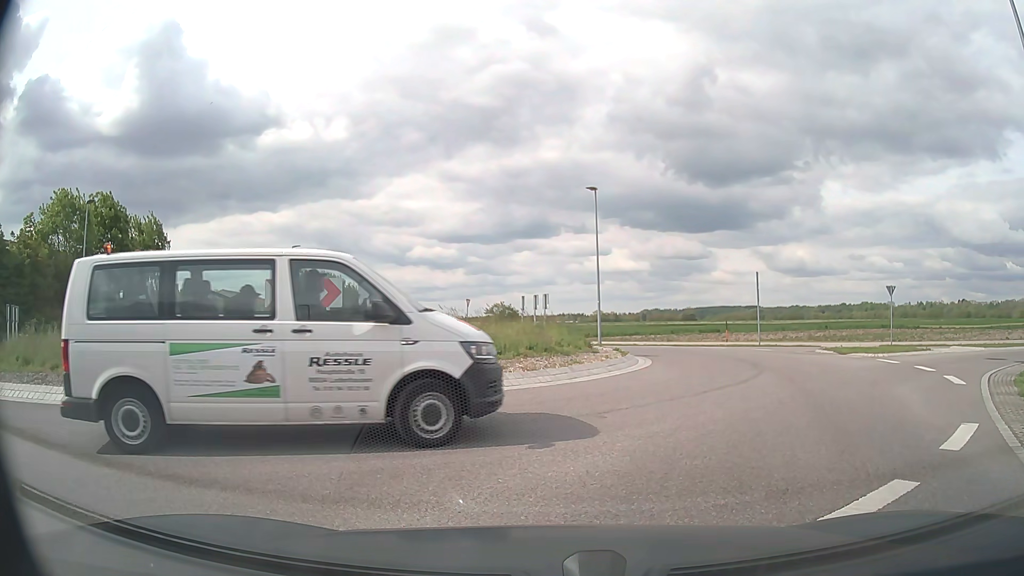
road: secondary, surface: asphalt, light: Day
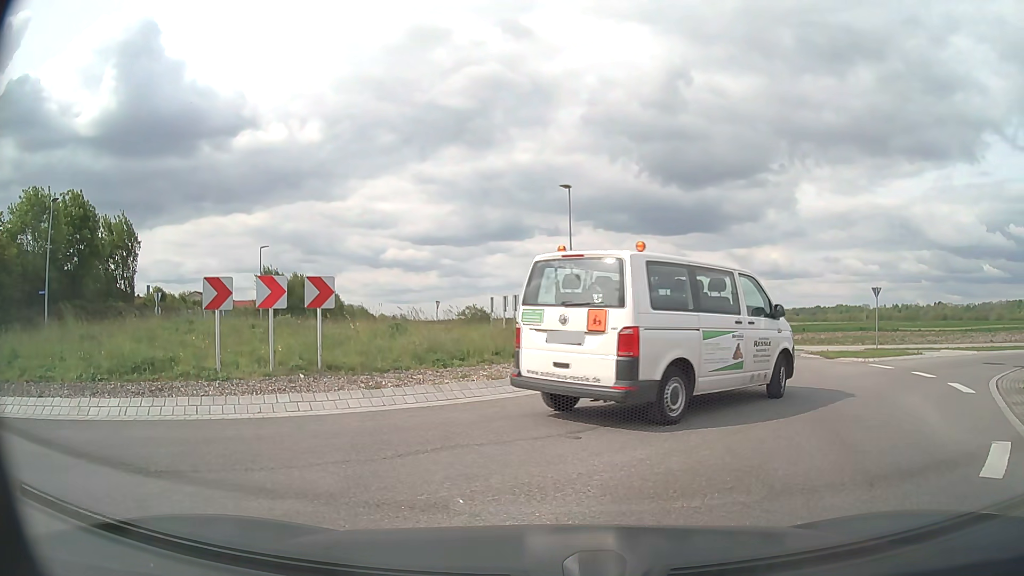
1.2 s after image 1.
(0.0, +1.3) m; +4°
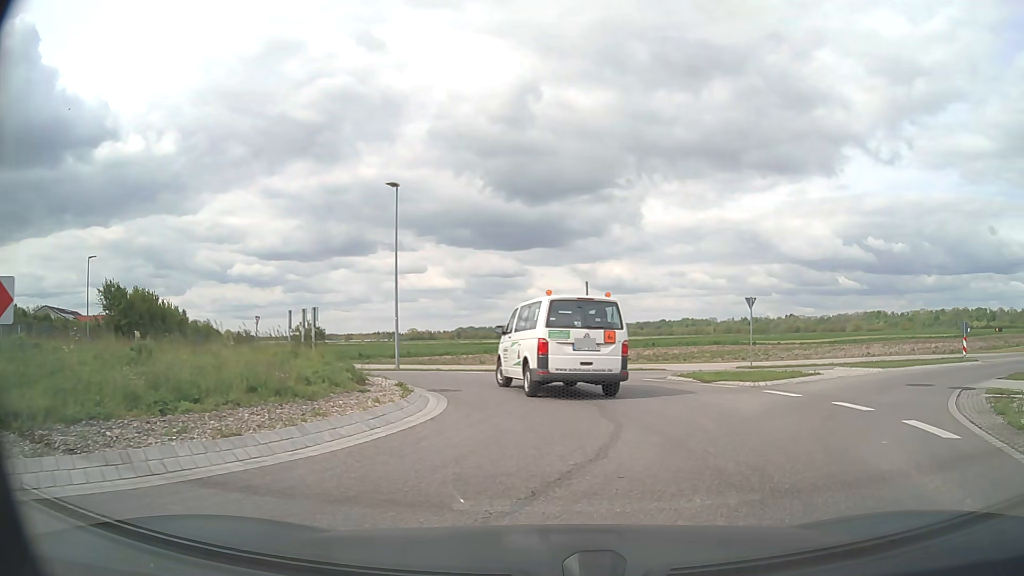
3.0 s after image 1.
(+0.4, +4.4) m; +13°
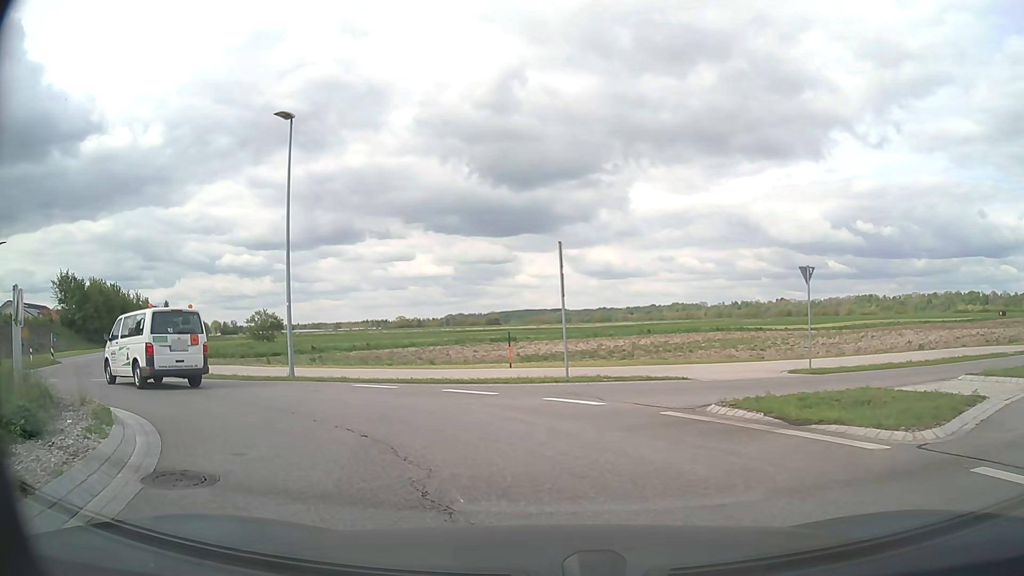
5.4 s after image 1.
(+0.8, +9.8) m; 0°
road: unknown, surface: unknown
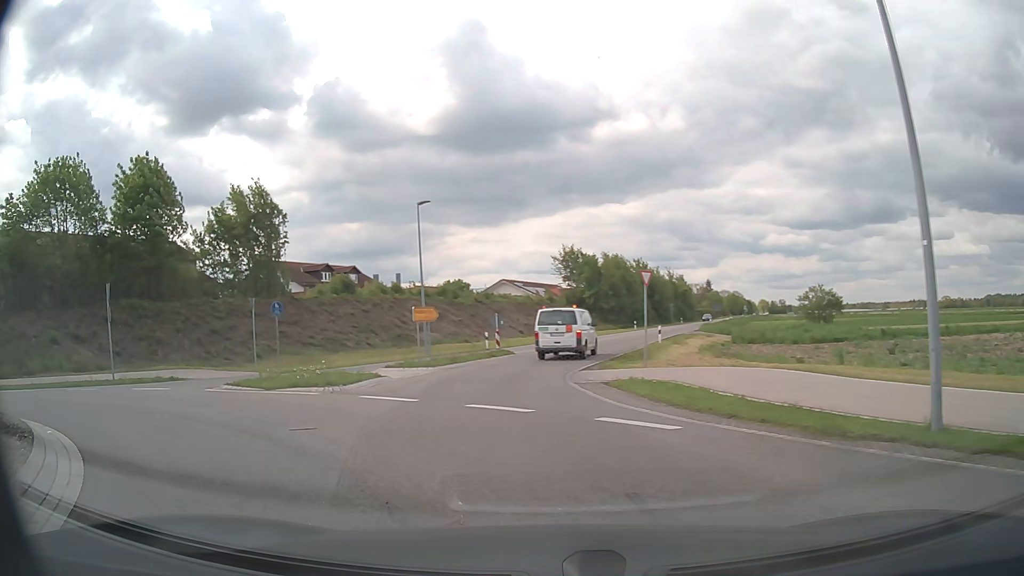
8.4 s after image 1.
(-4.5, +11.9) m; -44°
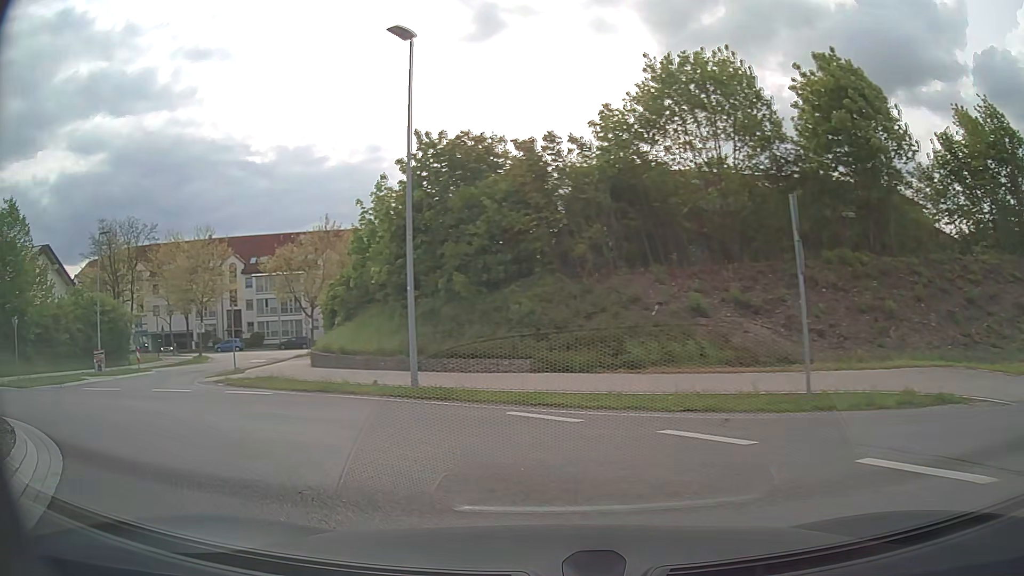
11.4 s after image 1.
(-7.2, +11.5) m; -63°
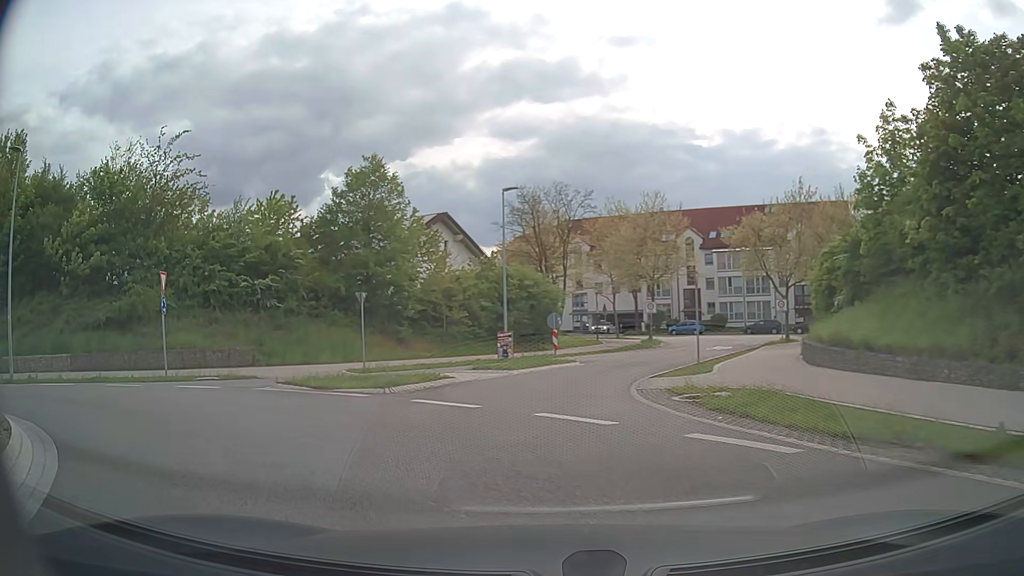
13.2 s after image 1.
(-3.1, +8.4) m; -39°
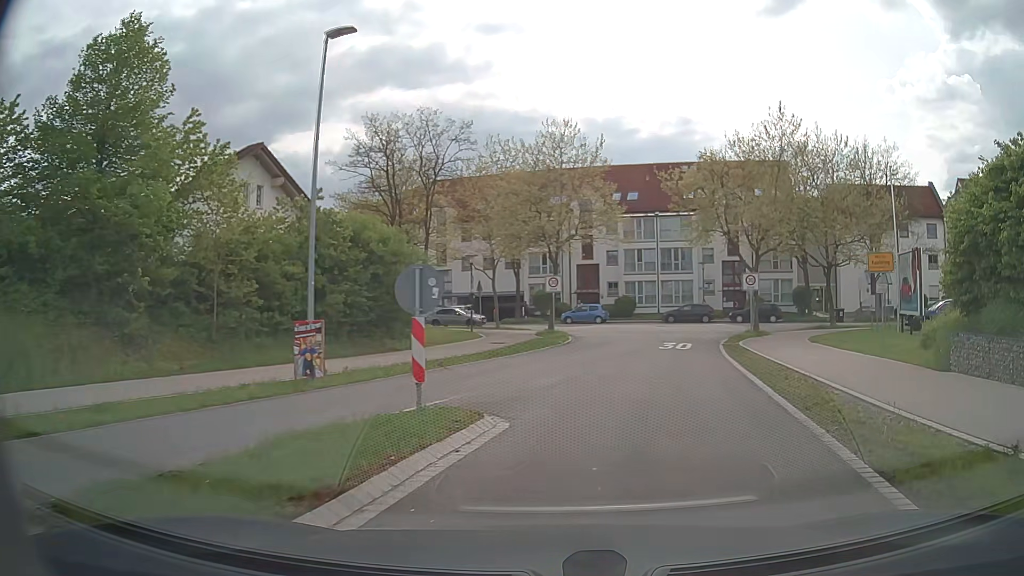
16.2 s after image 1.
(-0.2, +17.6) m; +13°
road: unclassified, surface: asphalt
